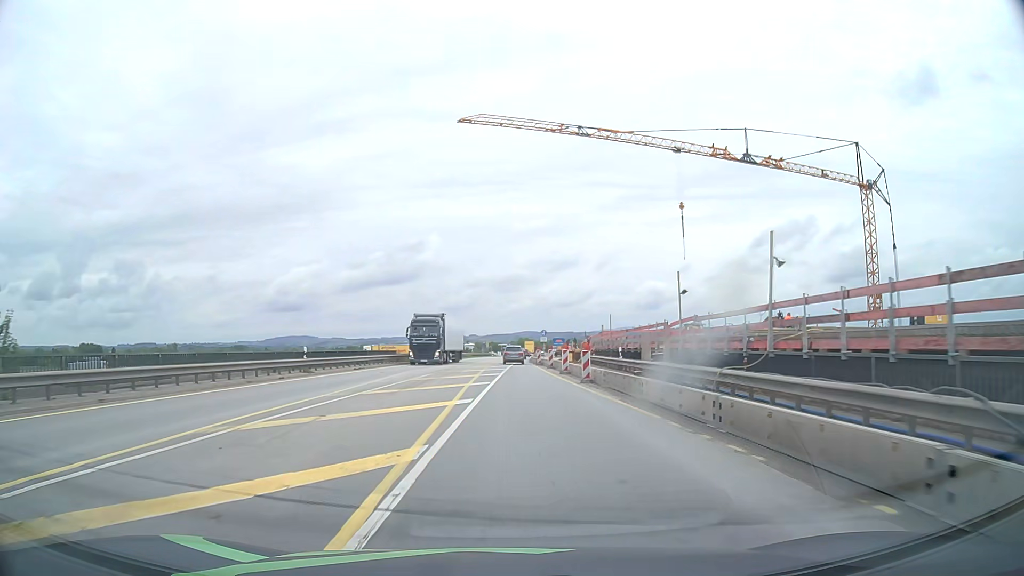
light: Day
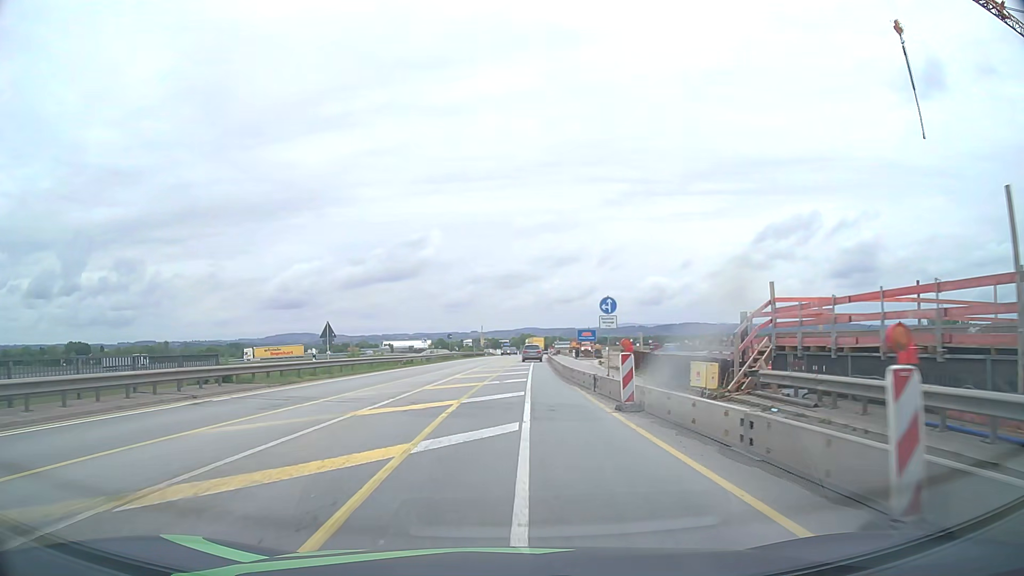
(0.0, +38.3) m; 0°
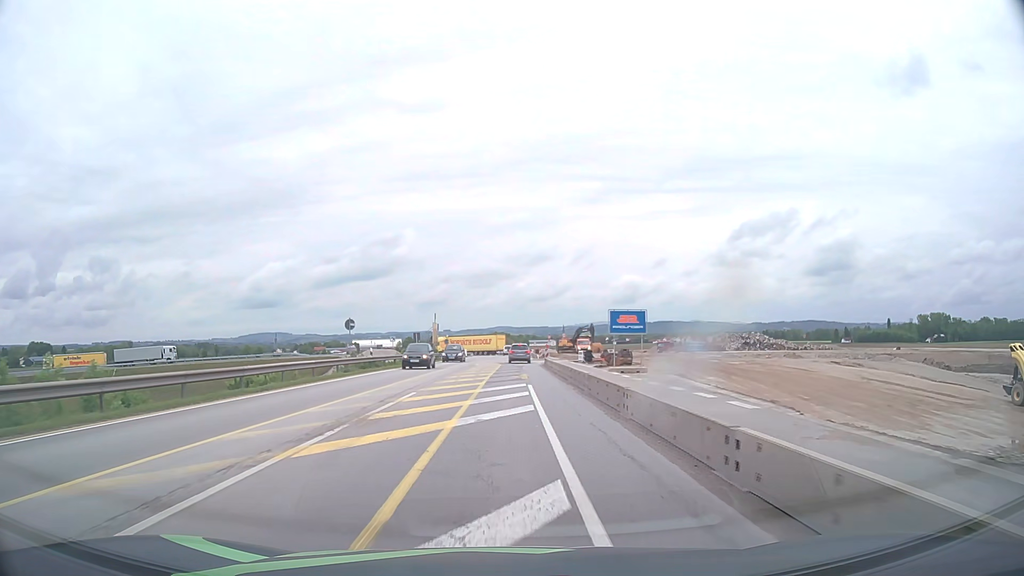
(+0.7, +38.3) m; +2°
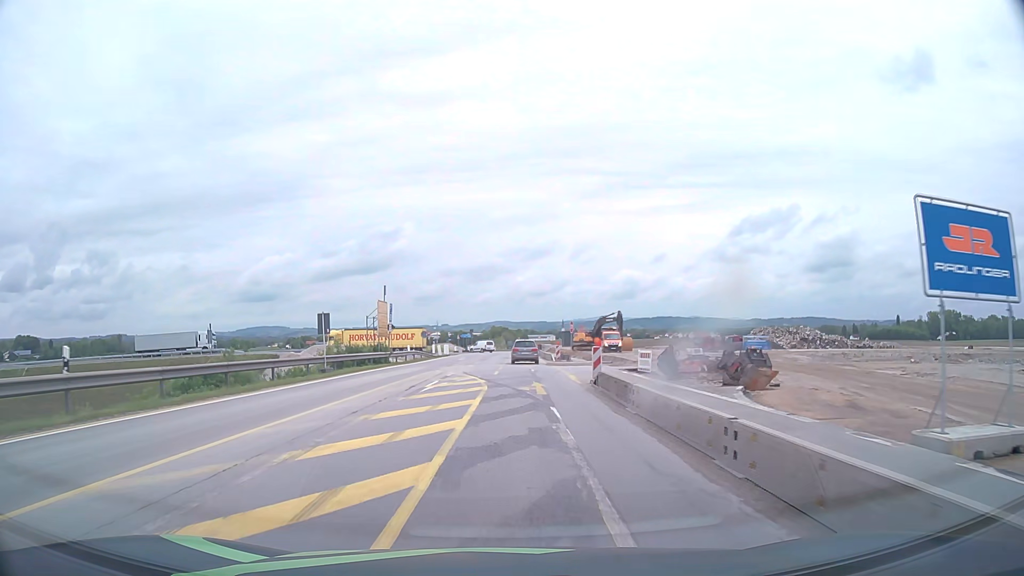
(+0.1, +29.3) m; 0°
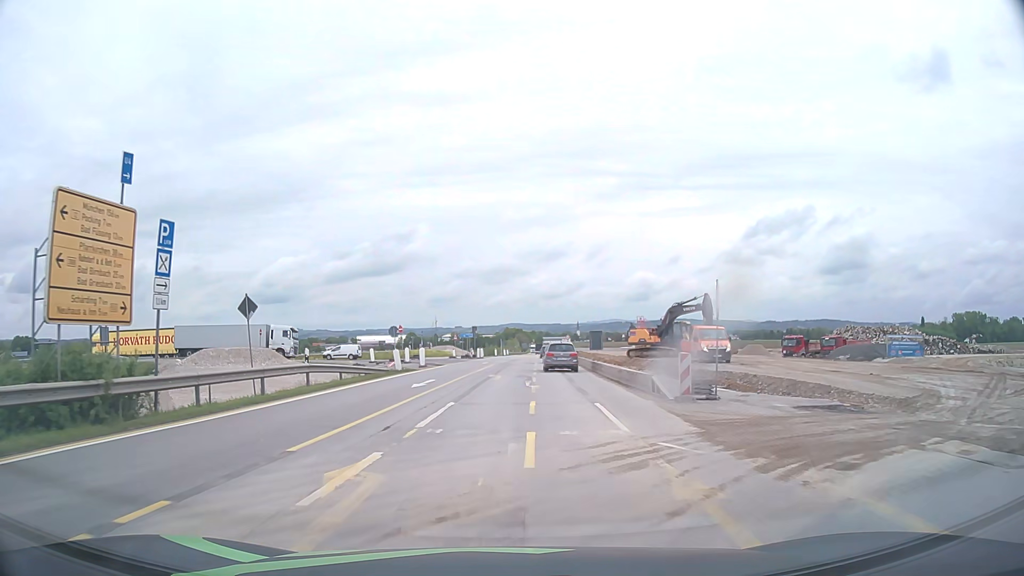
(-0.3, +32.5) m; -1°
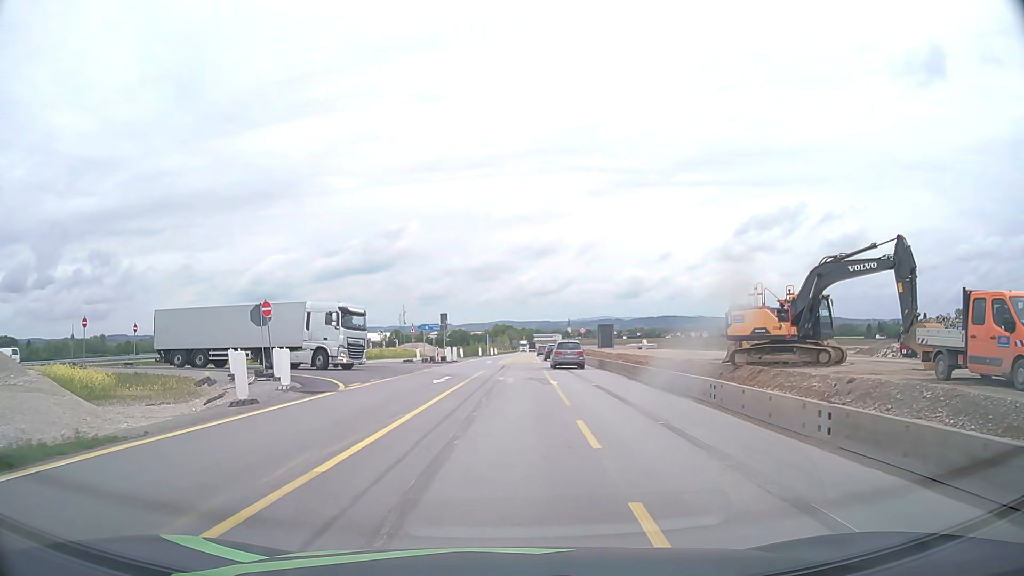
(+0.3, +28.5) m; +1°
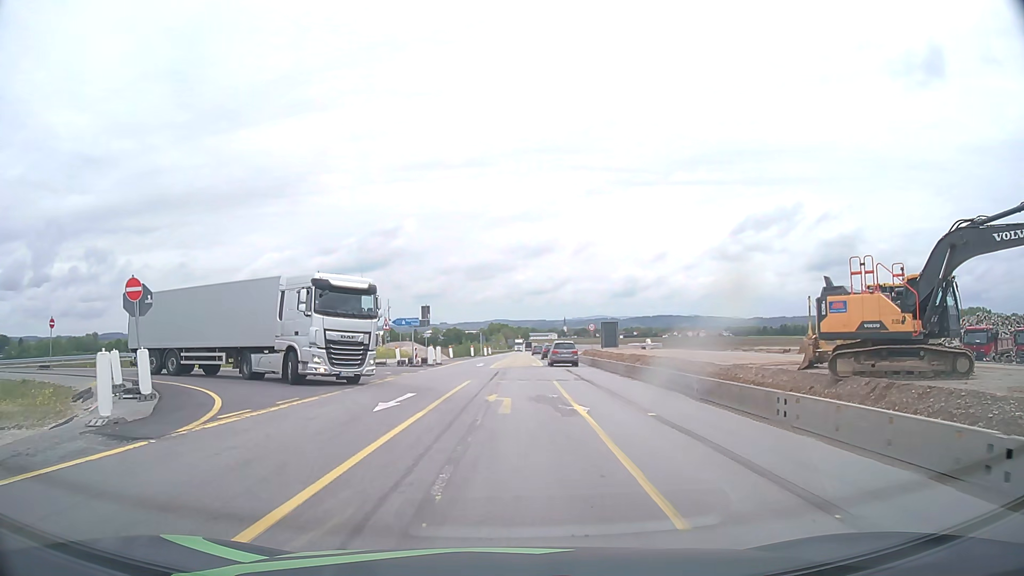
(0.0, +9.6) m; 0°
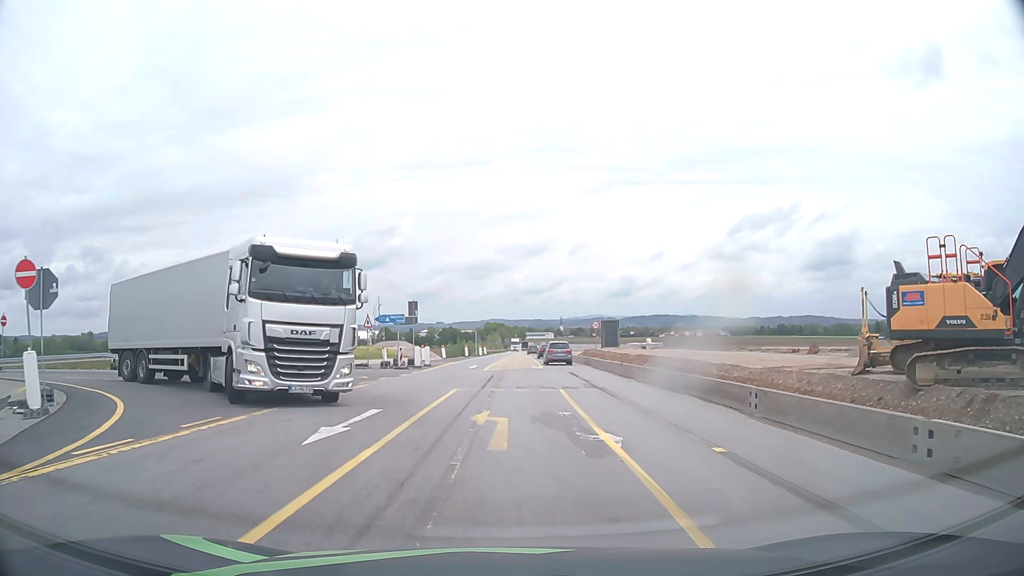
(0.0, +4.4) m; 0°
(0, +10) (0, +20) (-4, +29) (-13, +34) (-23, +35) (-33, +35) (-43, +34) (-53, +33) (-62, +32) (-72, +29) m
